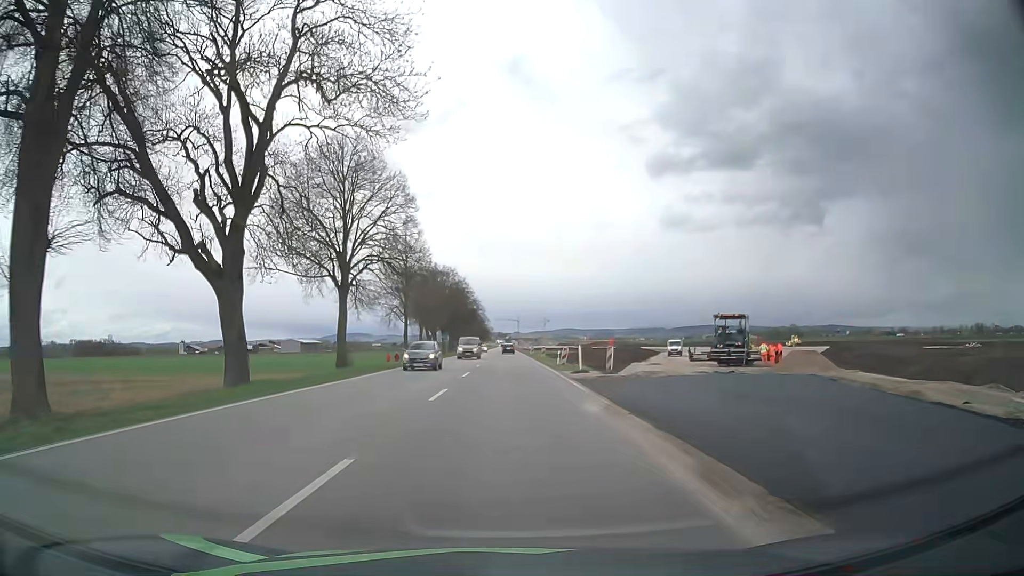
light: Day
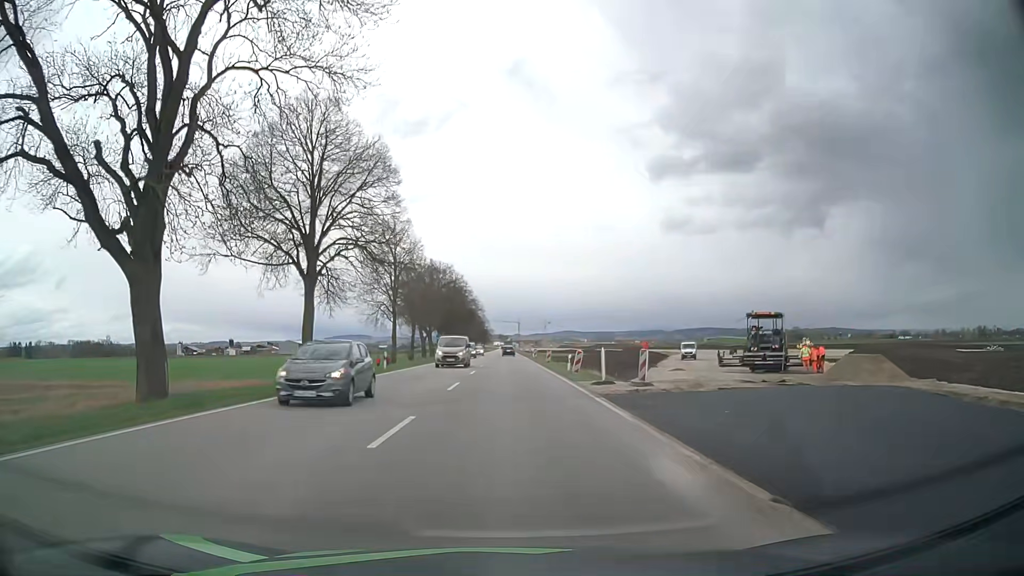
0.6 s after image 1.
(0.0, +7.1) m; 0°
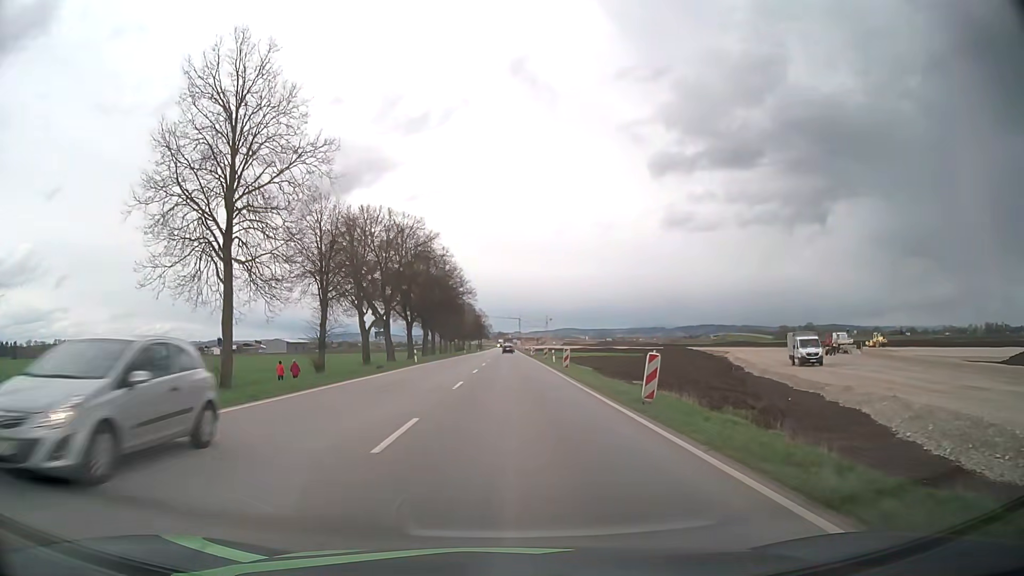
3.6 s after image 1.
(0.0, +36.3) m; 0°
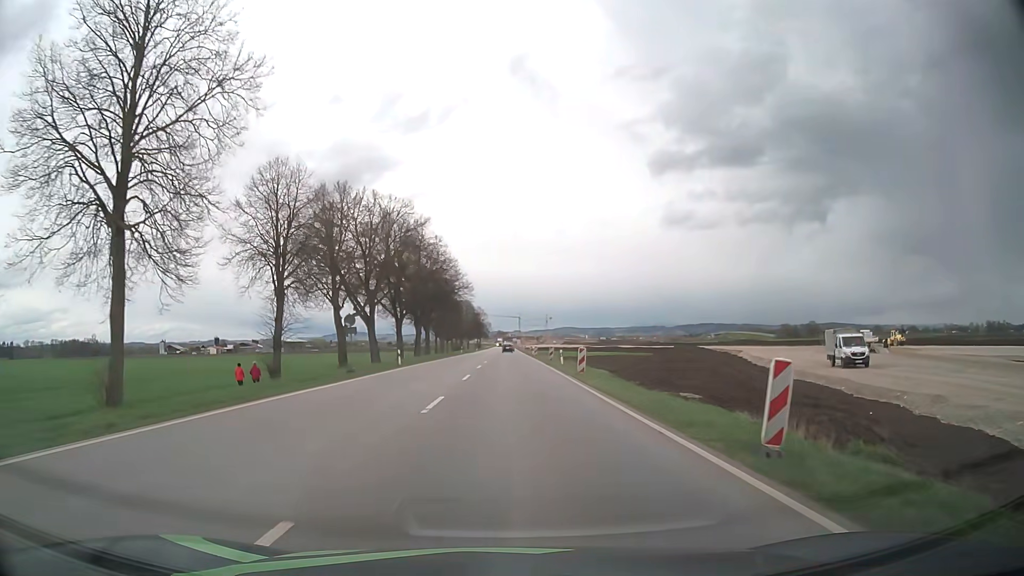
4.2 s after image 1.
(0.0, +7.4) m; 0°
(0, +10) (0, +20) (0, +30) (0, +40) (0, +50) (0, +60) (0, +70) (0, +80) (0, +90) (0, +100) m
